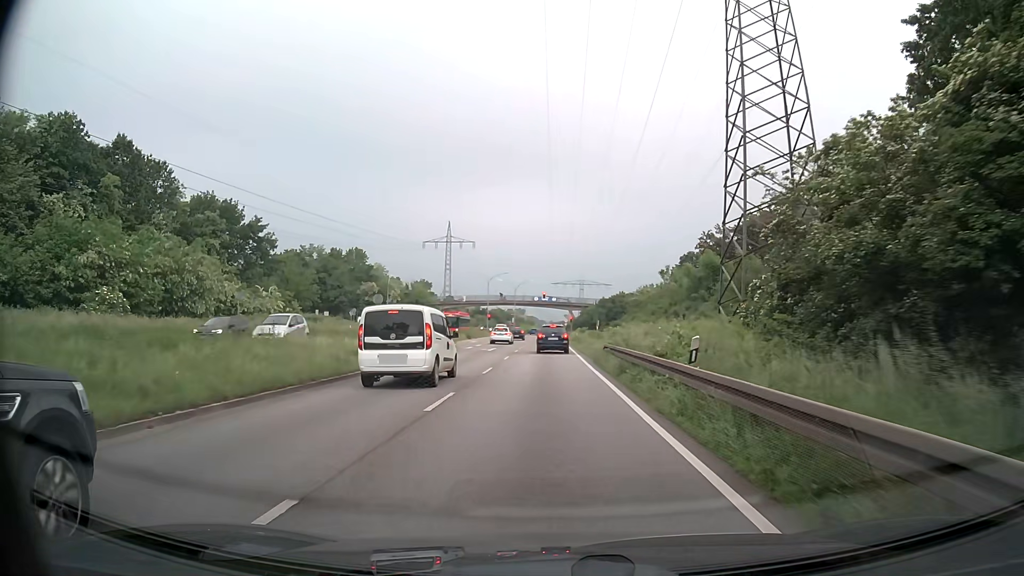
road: primary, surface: asphalt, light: Day
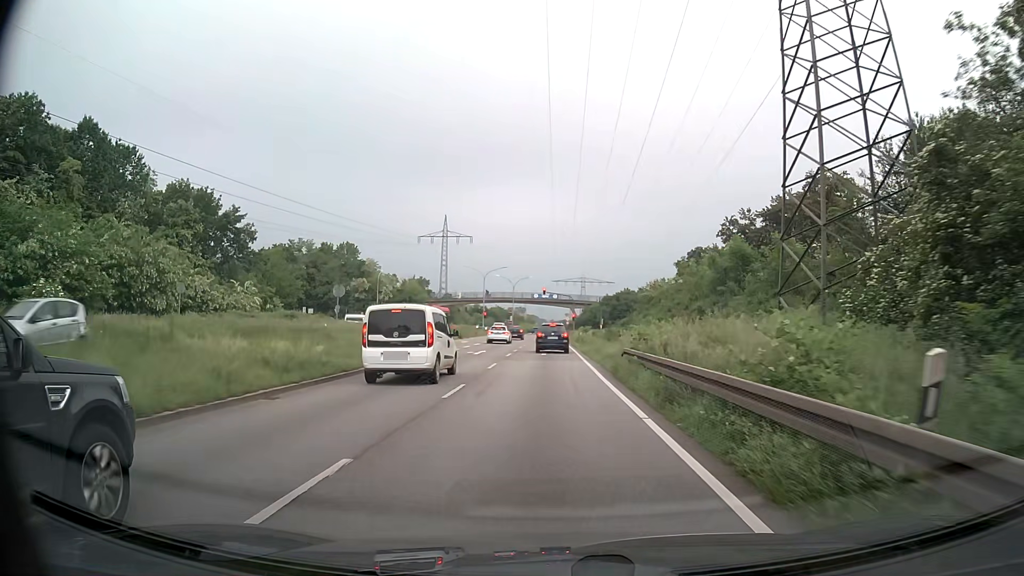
(+0.1, +7.3) m; +1°
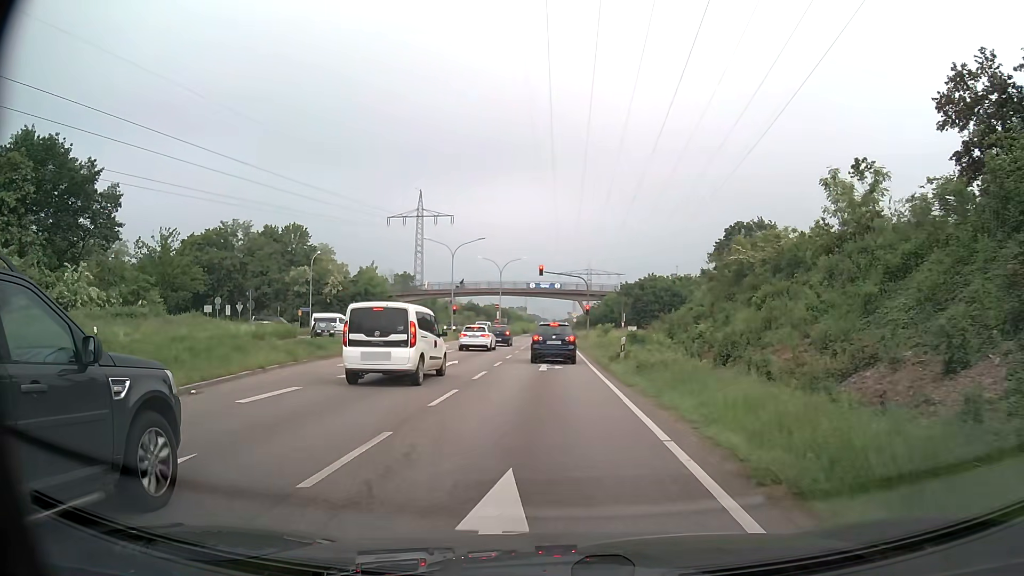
(-0.1, +30.9) m; 0°
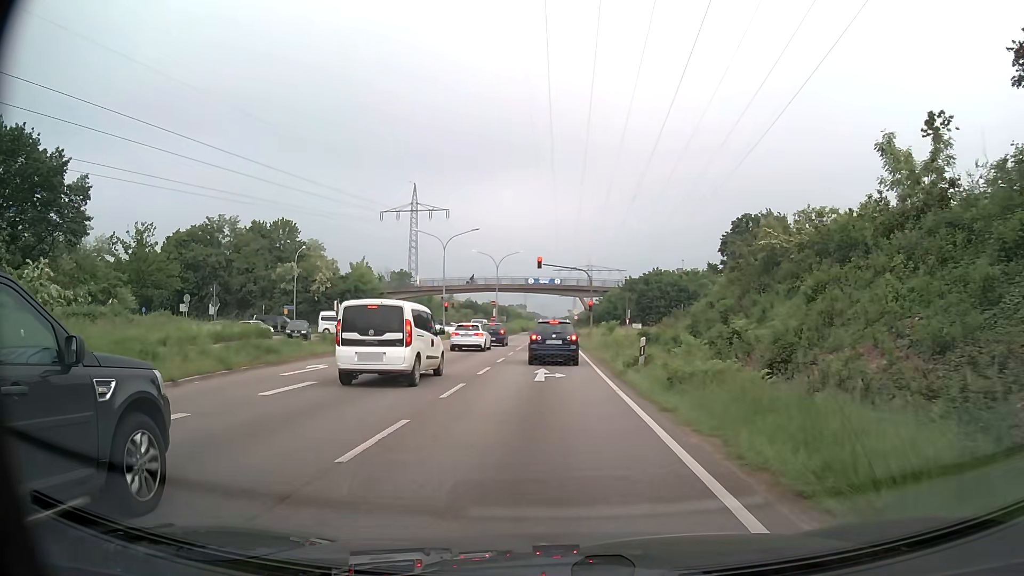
(0.0, +4.8) m; 0°
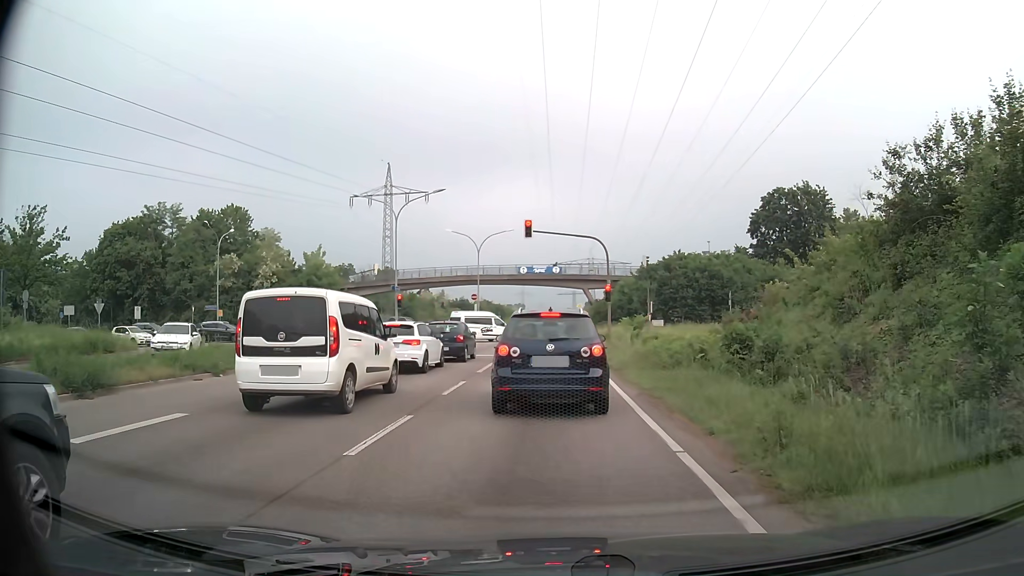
(+0.1, +17.3) m; 0°
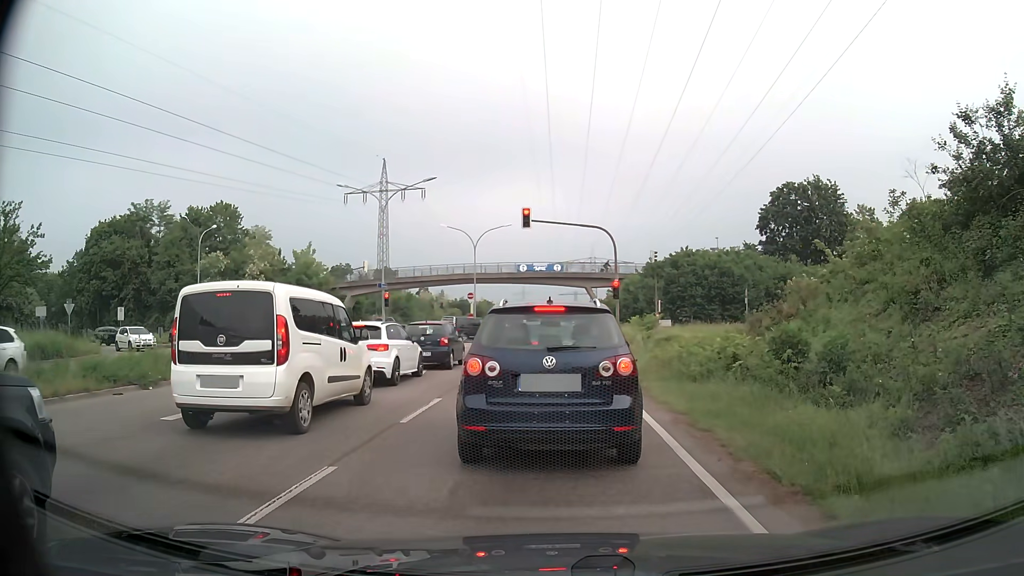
(0.0, +3.4) m; 0°
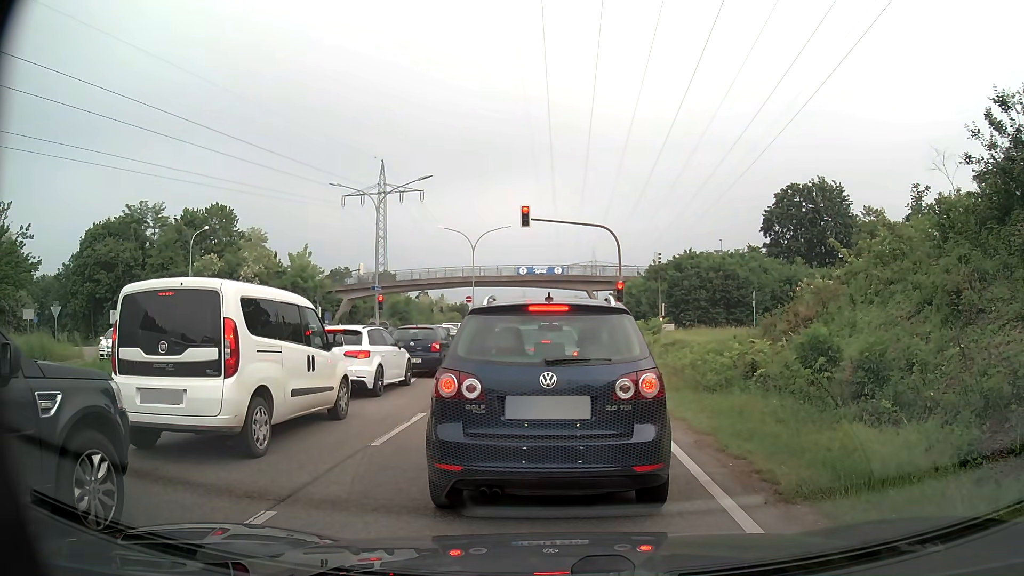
(0.0, +1.4) m; +2°
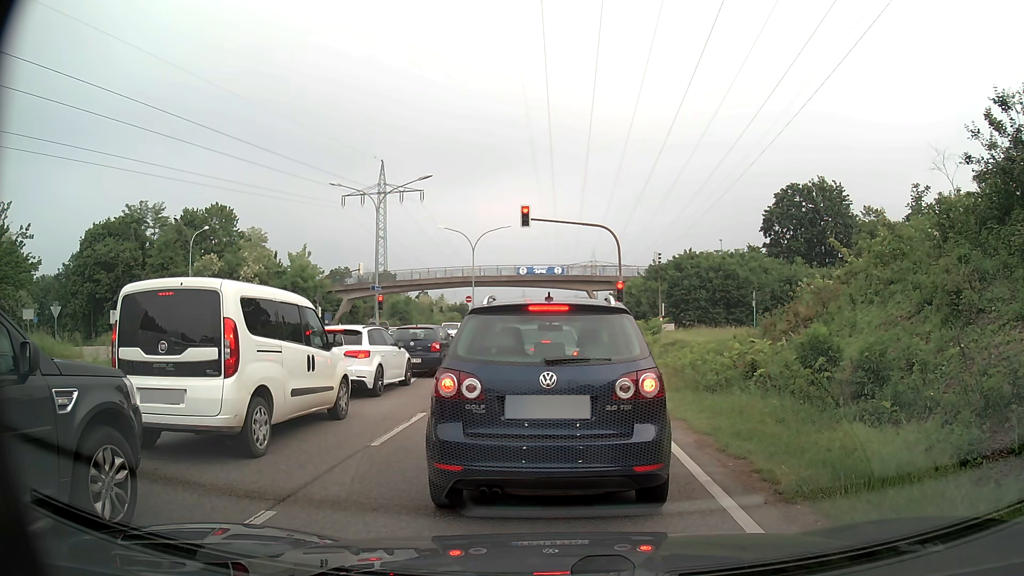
(0.0, +0.1) m; 0°
(0, +10) (-1, +20) (-1, +30) (-2, +40) (-2, +50) (-3, +60) (-3, +70) (-3, +80) (-4, +90) (-4, +100) m
